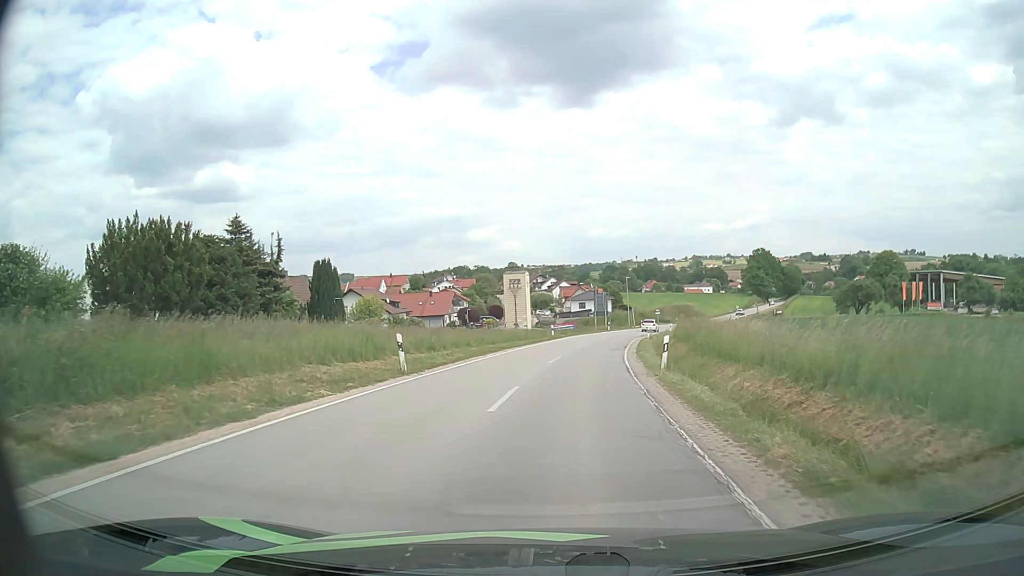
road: secondary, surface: asphalt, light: Day
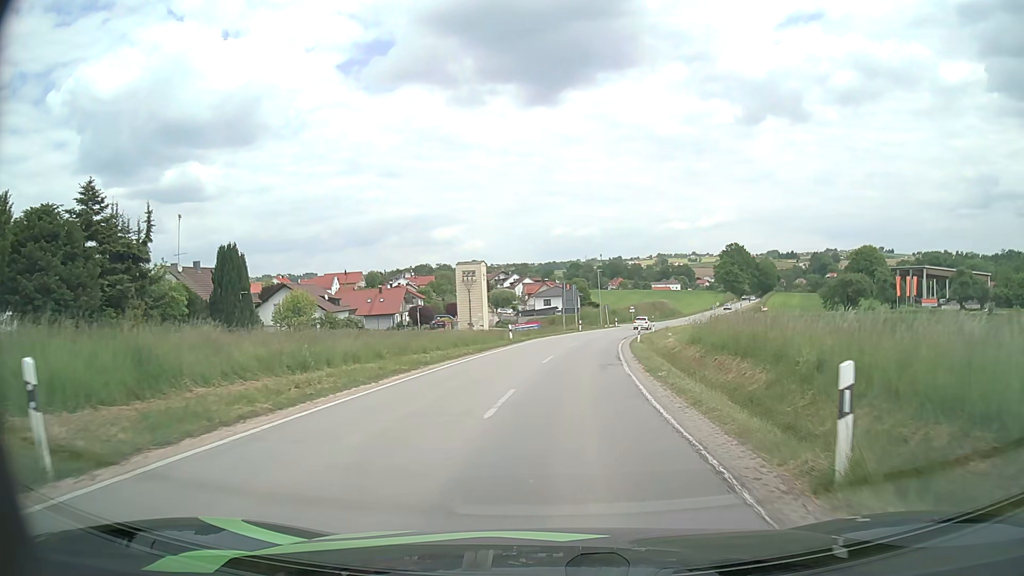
(+0.3, +13.2) m; +3°
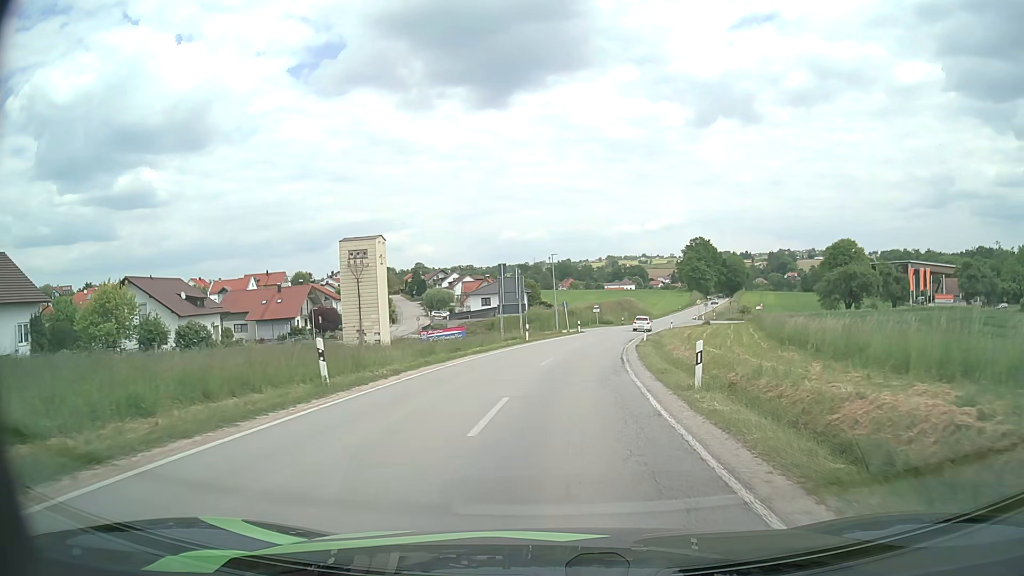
(+1.2, +26.2) m; +5°
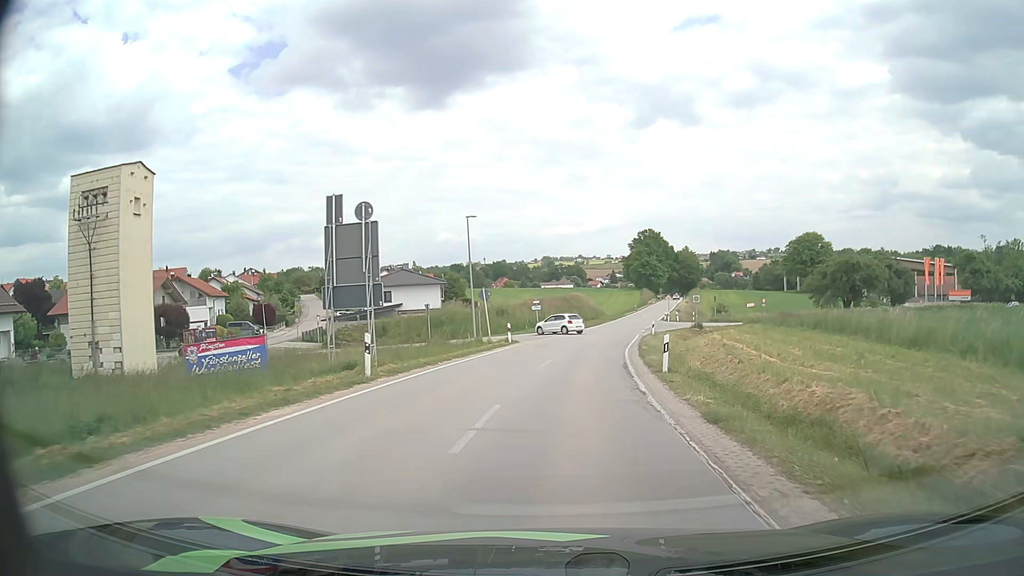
(+1.0, +25.8) m; +5°
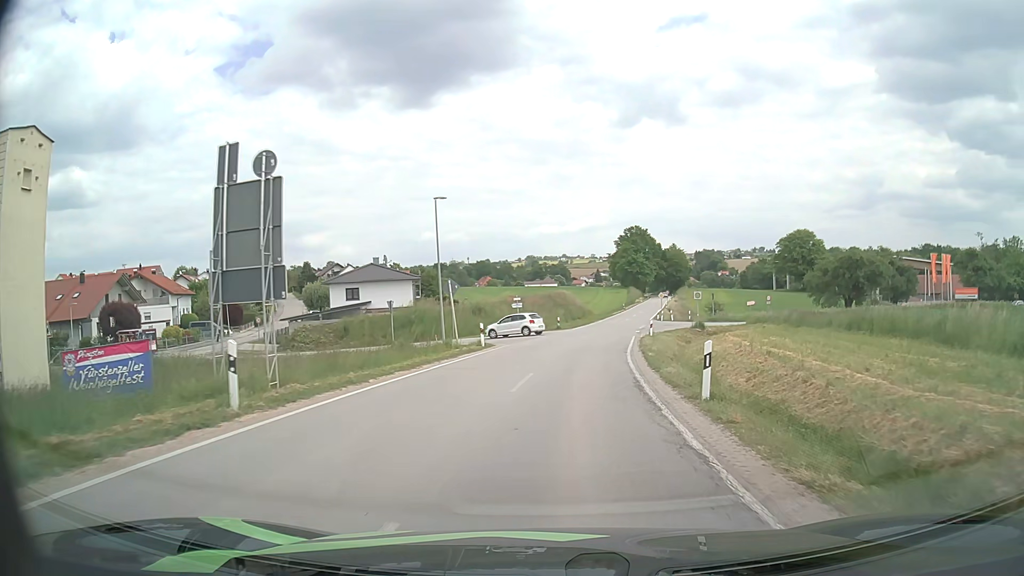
(+0.1, +6.4) m; +1°
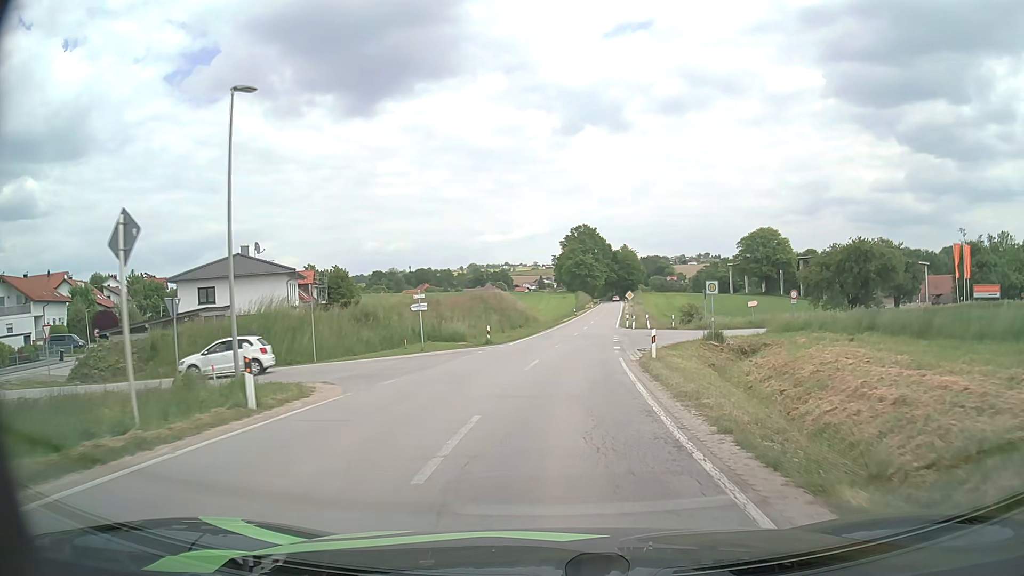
(+0.8, +19.4) m; +5°
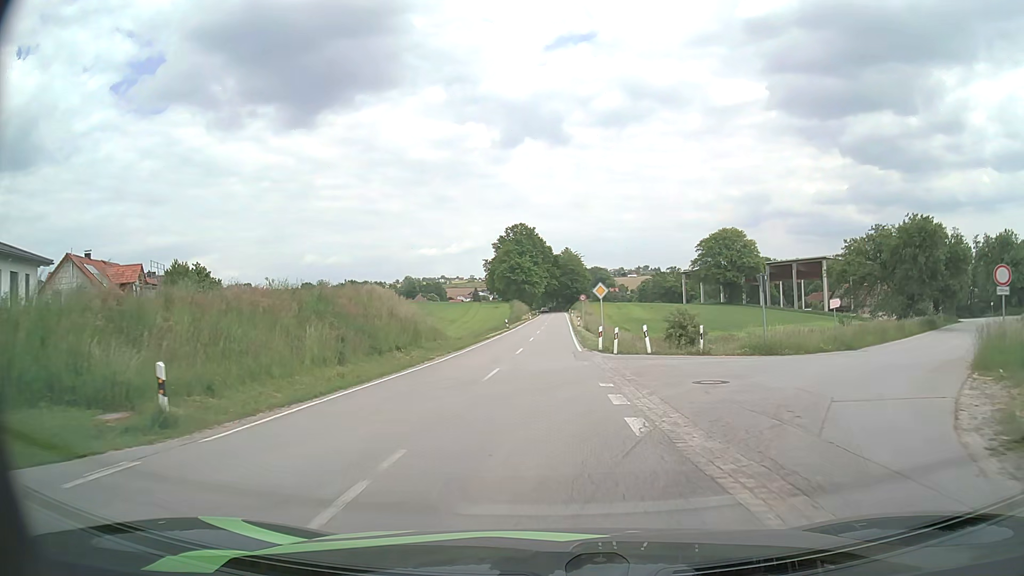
(+1.4, +26.8) m; +6°
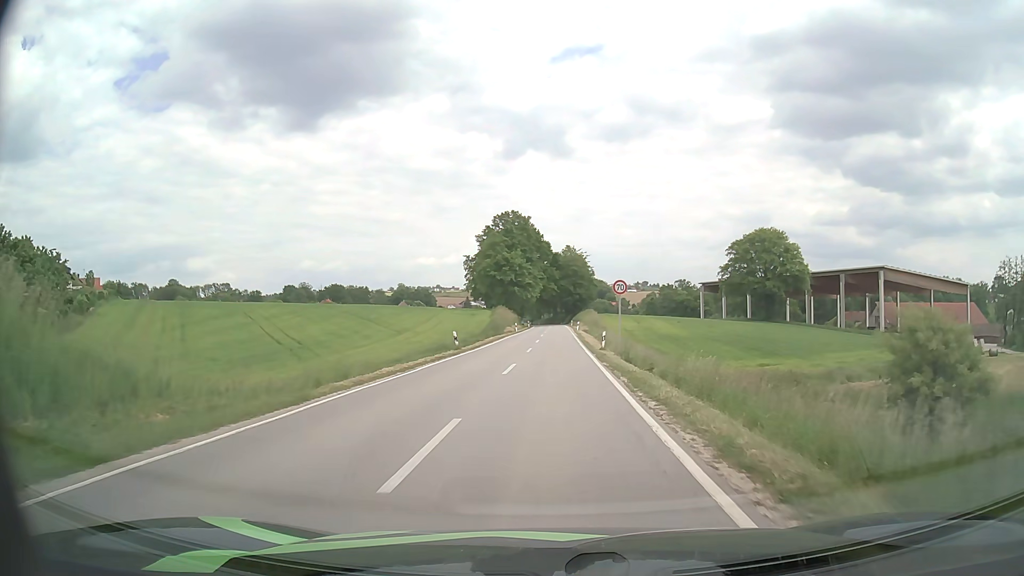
(+0.1, +35.1) m; 0°
(0, +10) (0, +20) (0, +30) (0, +40) (0, +50) (+1, +60) (+1, +70) (+1, +80) (+1, +90) (+2, +100) m
